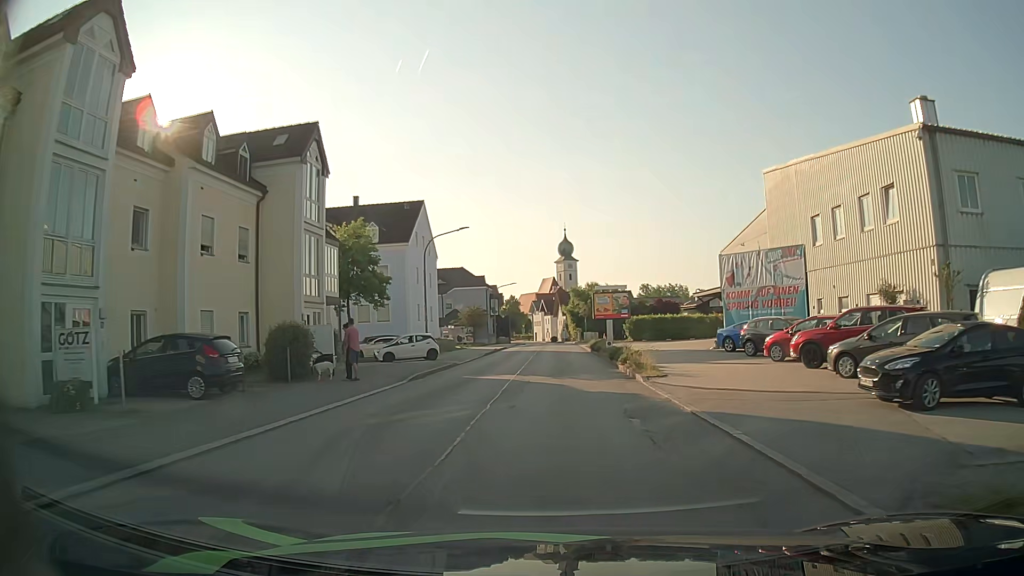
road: unclassified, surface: asphalt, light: Day
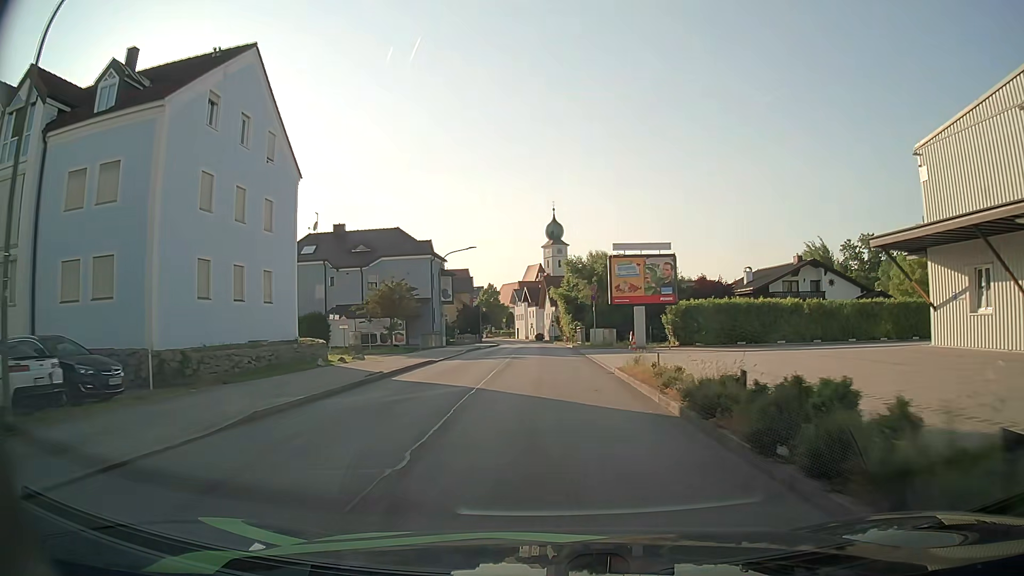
(+0.5, +32.4) m; +1°
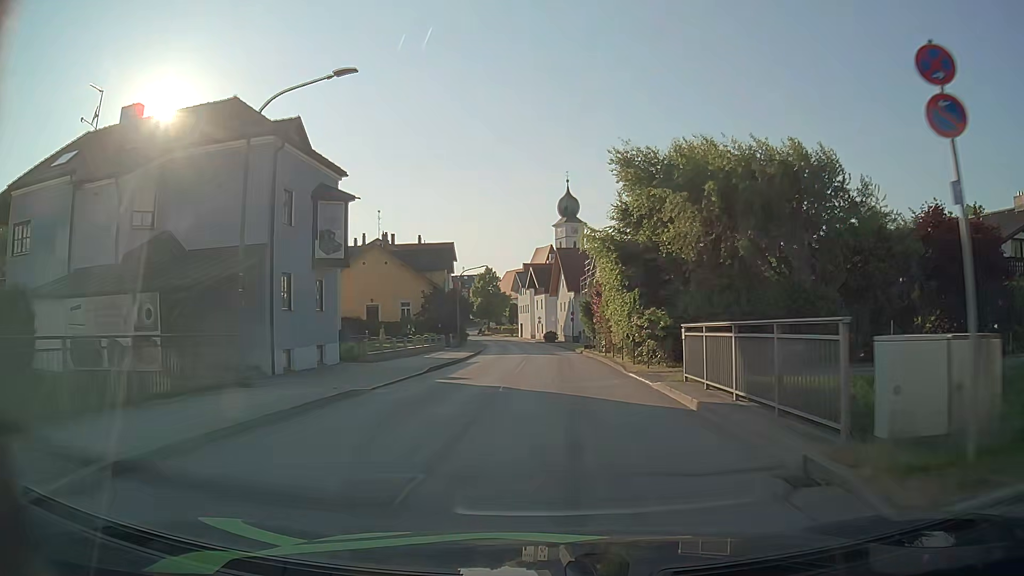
(-0.6, +35.1) m; -1°
(0, +10) (0, +20) (0, +30) (0, +40) (0, +50) (-1, +60) (-2, +70) (-3, +80) (-5, +90) (-6, +100) m
